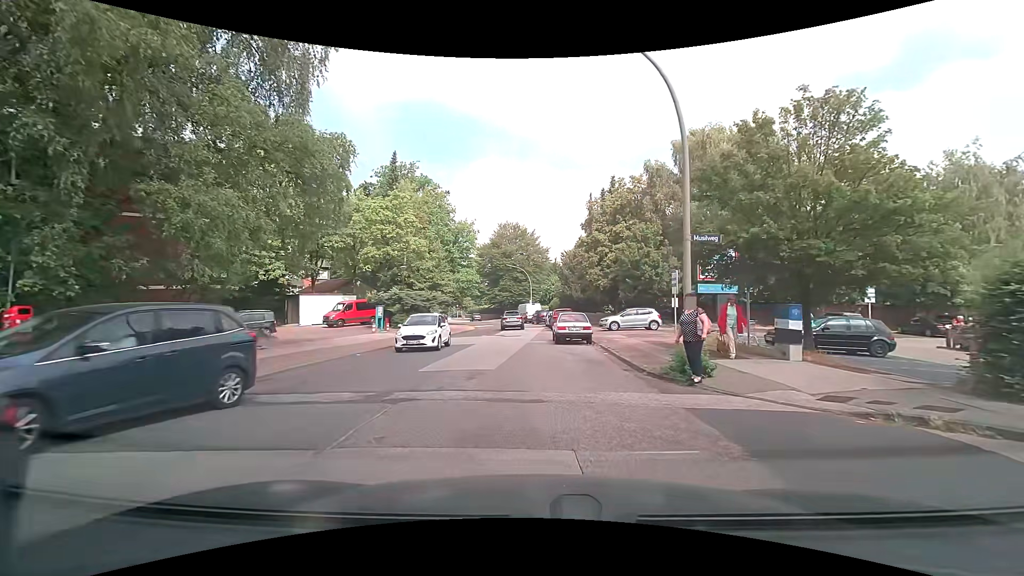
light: Day
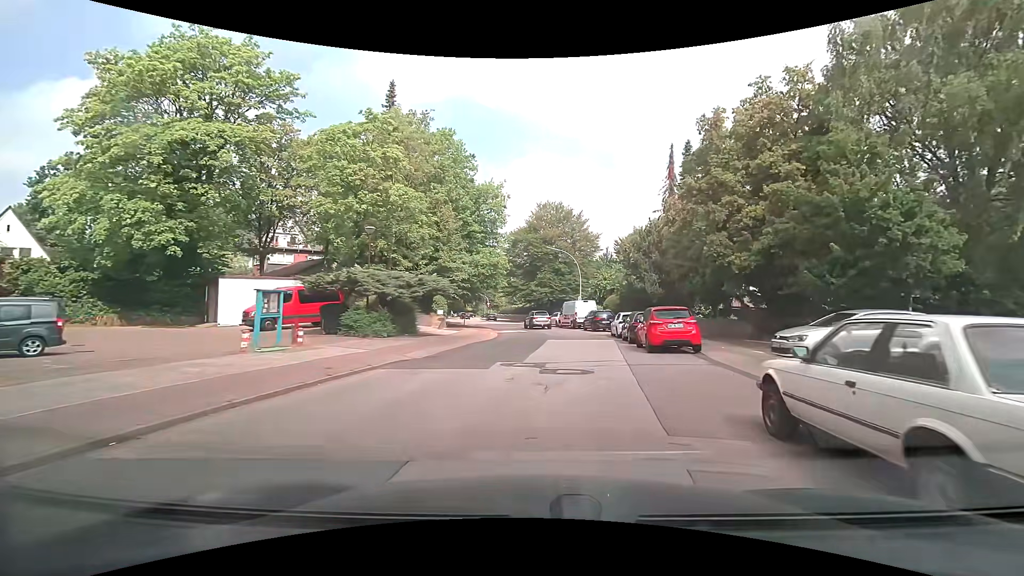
(-1.2, +19.1) m; -4°
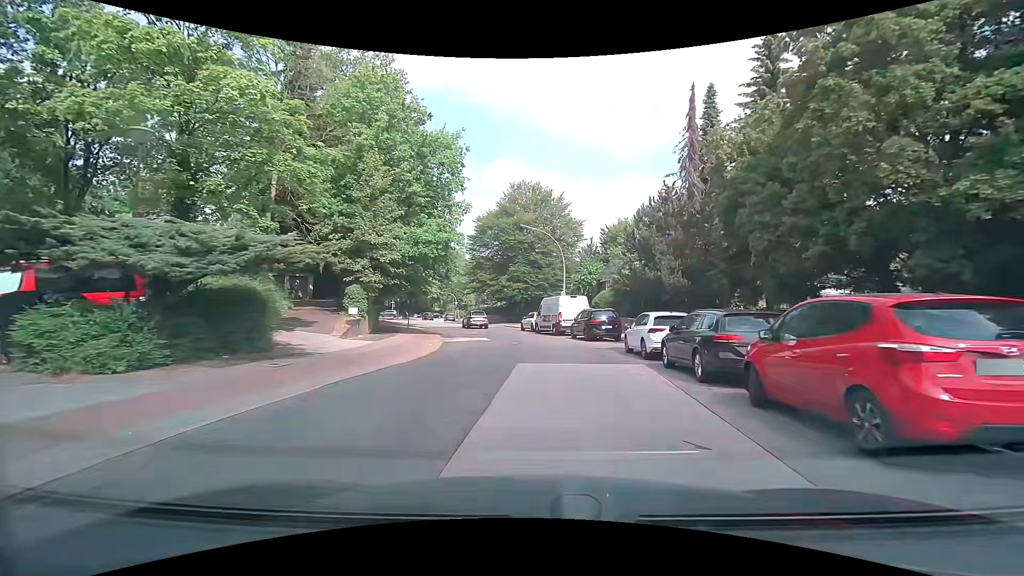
(+0.4, +12.9) m; +3°
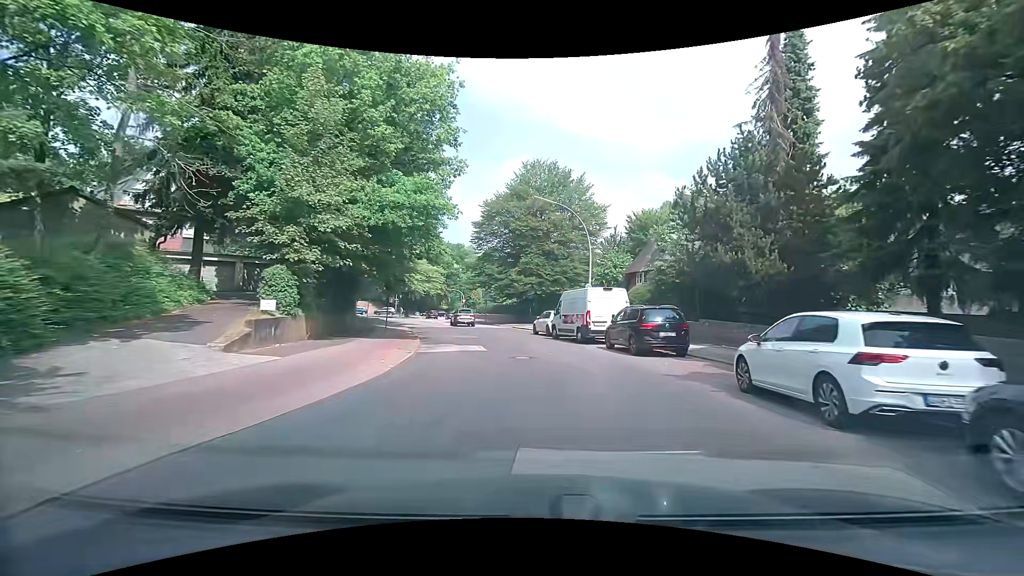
(-0.1, +8.9) m; -1°
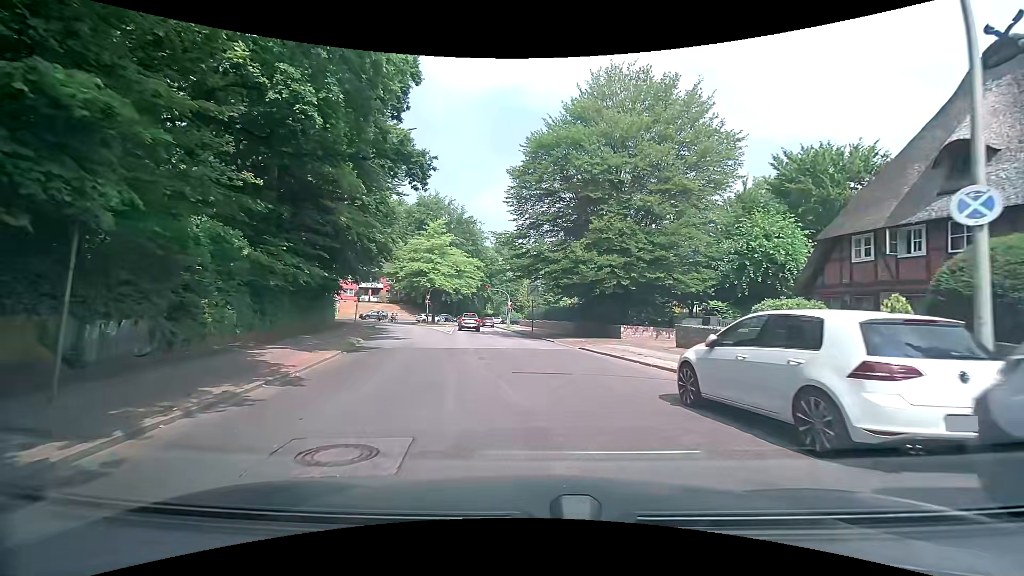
(-1.3, +22.8) m; -6°
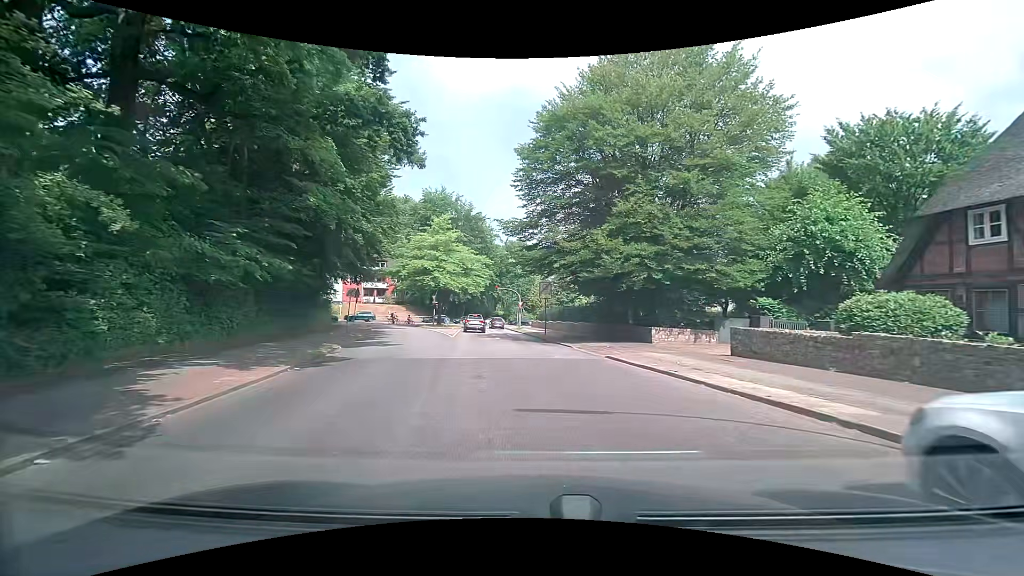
(-0.1, +4.6) m; -2°
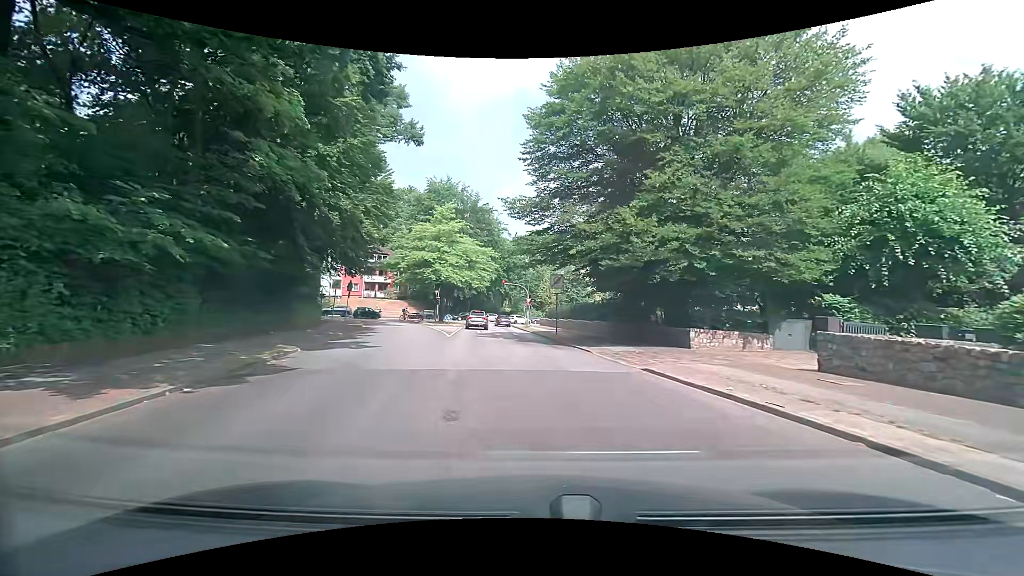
(-0.1, +4.6) m; -2°
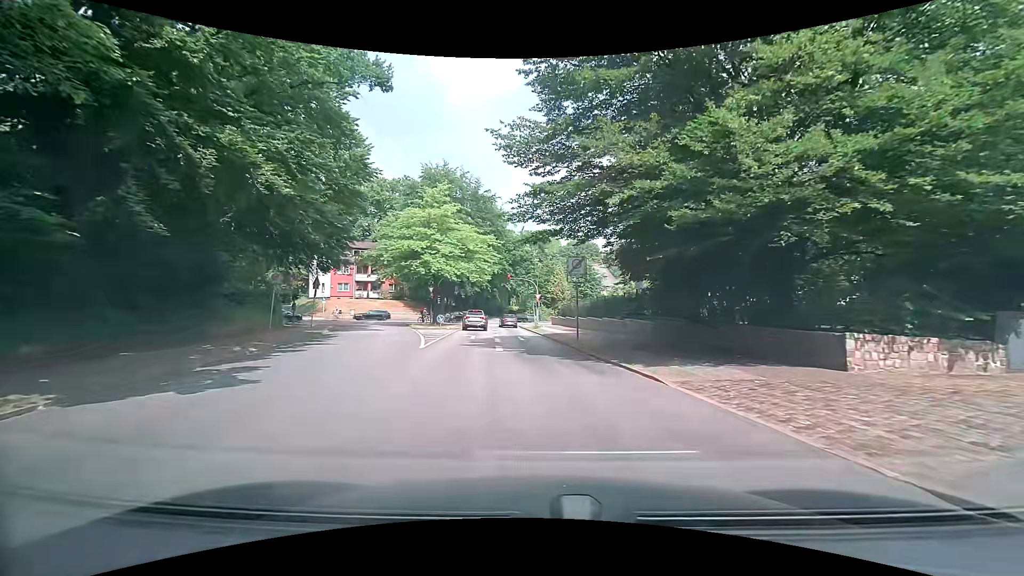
(0.0, +9.3) m; 0°
